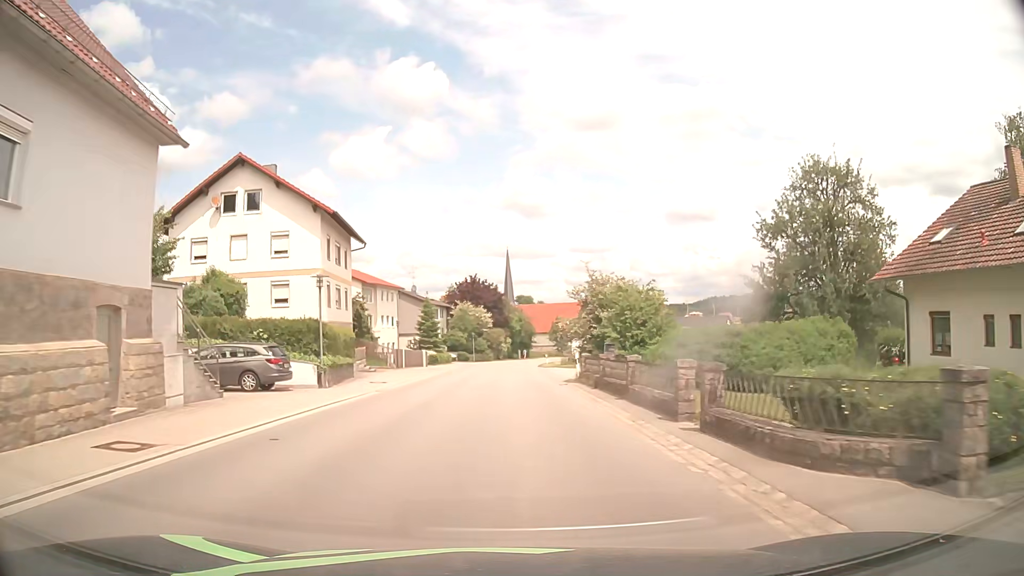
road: tertiary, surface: asphalt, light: Day
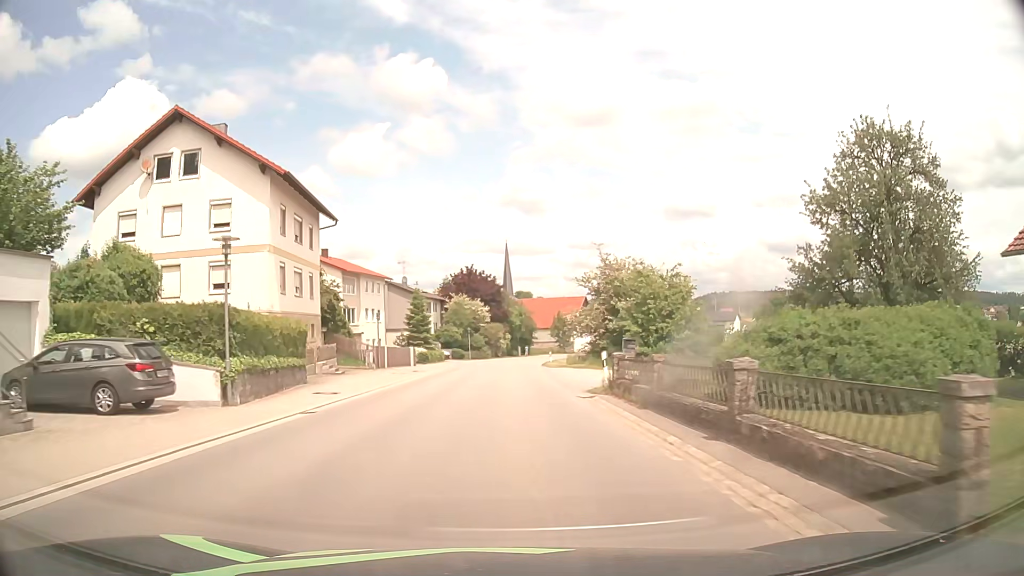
(+0.1, +8.0) m; +1°
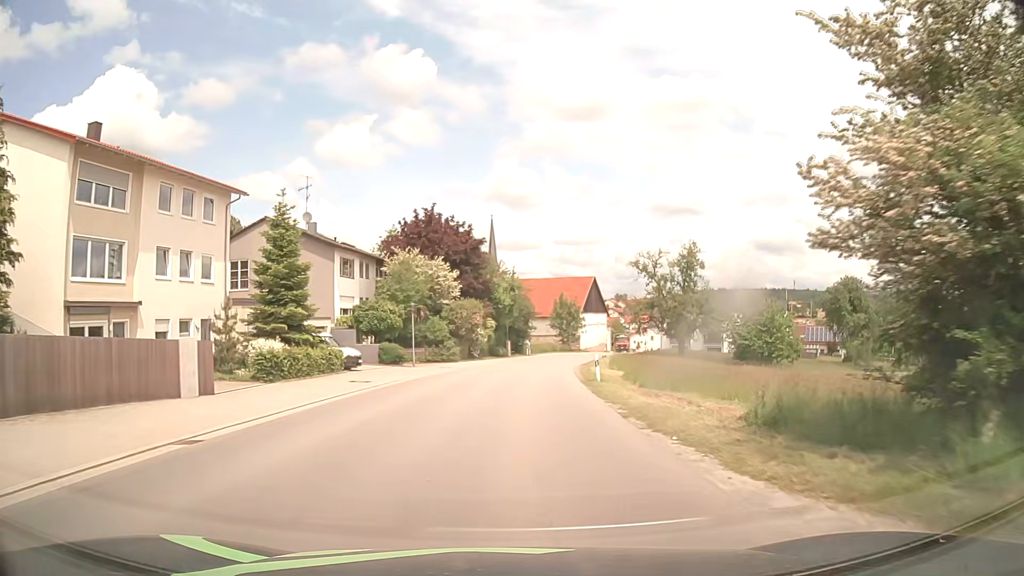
(+0.1, +39.8) m; +1°
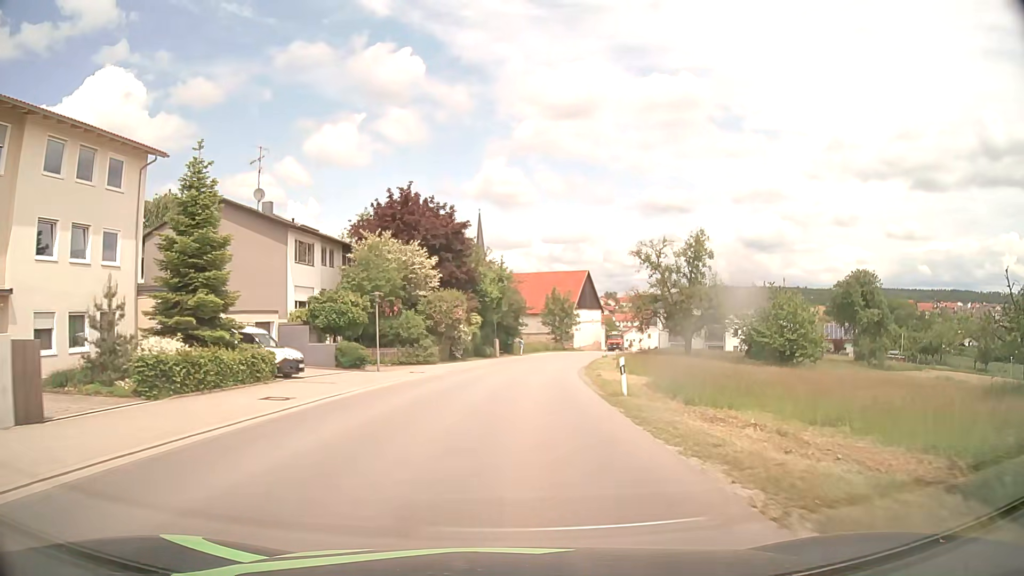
(+0.1, +7.9) m; +1°
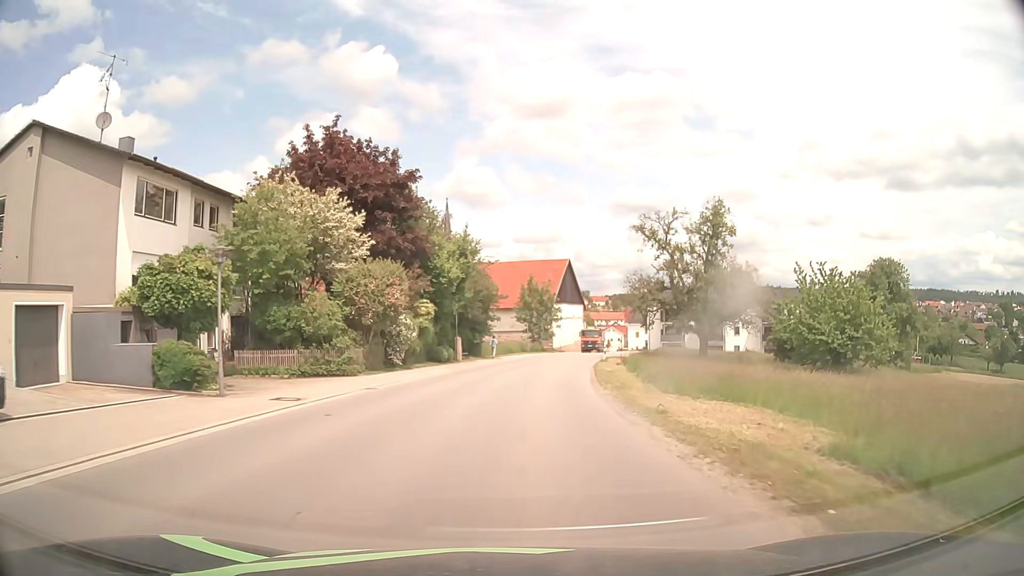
(+0.3, +15.7) m; +2°
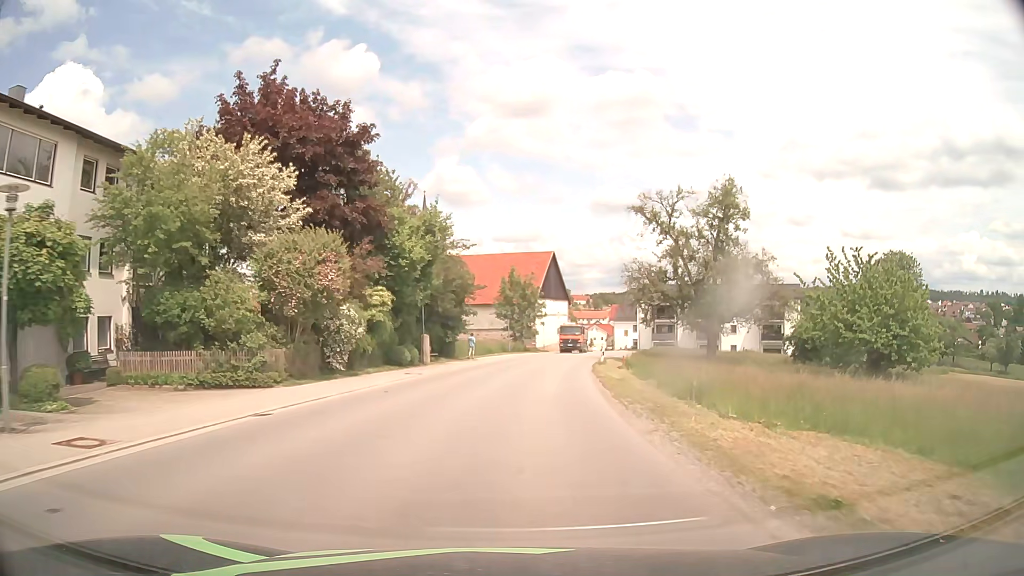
(+0.1, +7.8) m; +2°
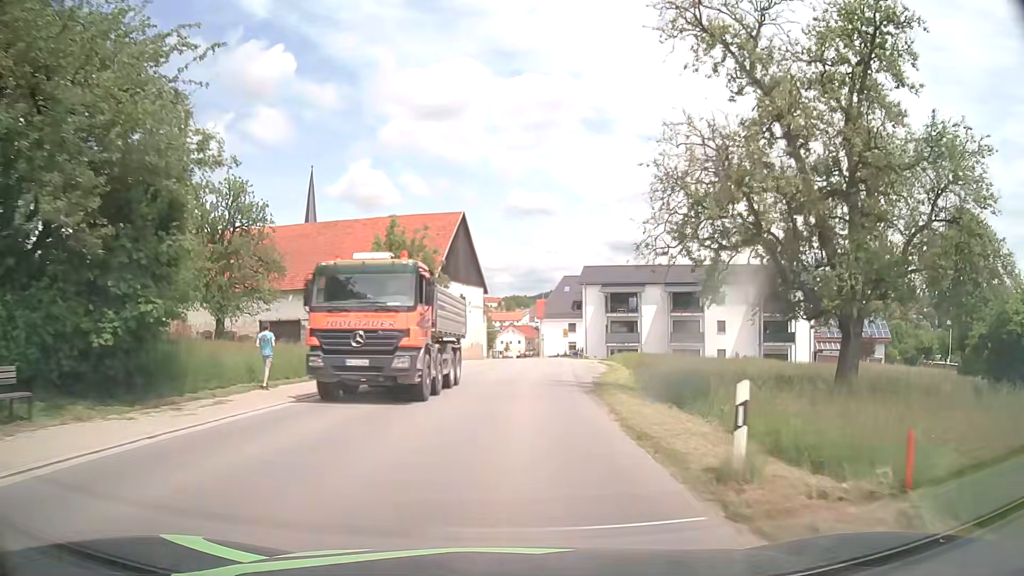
(+2.2, +31.1) m; +8°
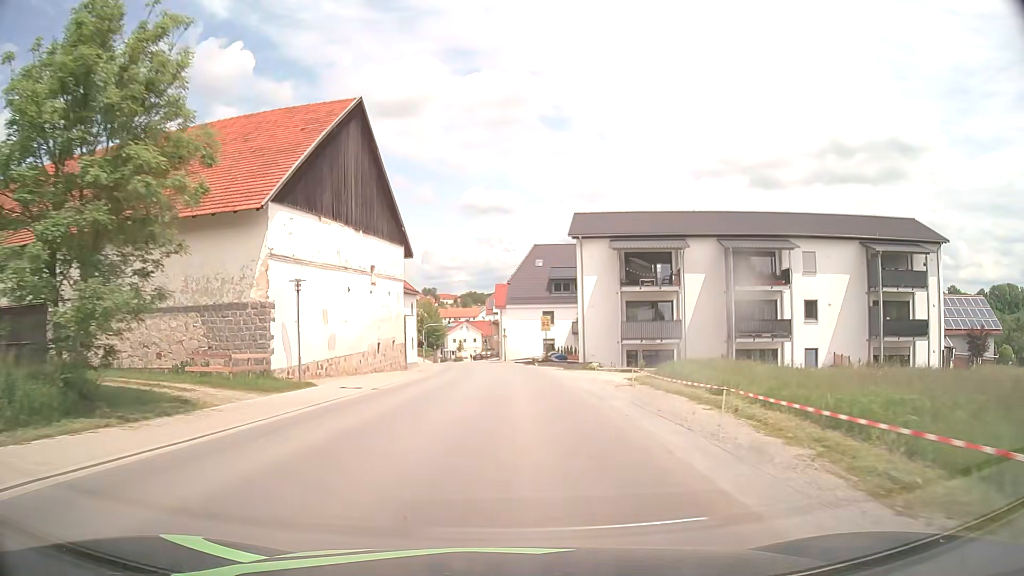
(+1.2, +31.0) m; +4°
(0, +10) (0, +20) (0, +30) (-1, +40) (-1, +50) (-2, +60) (-3, +70) (-4, +80) (-5, +90) (-6, +100) m
